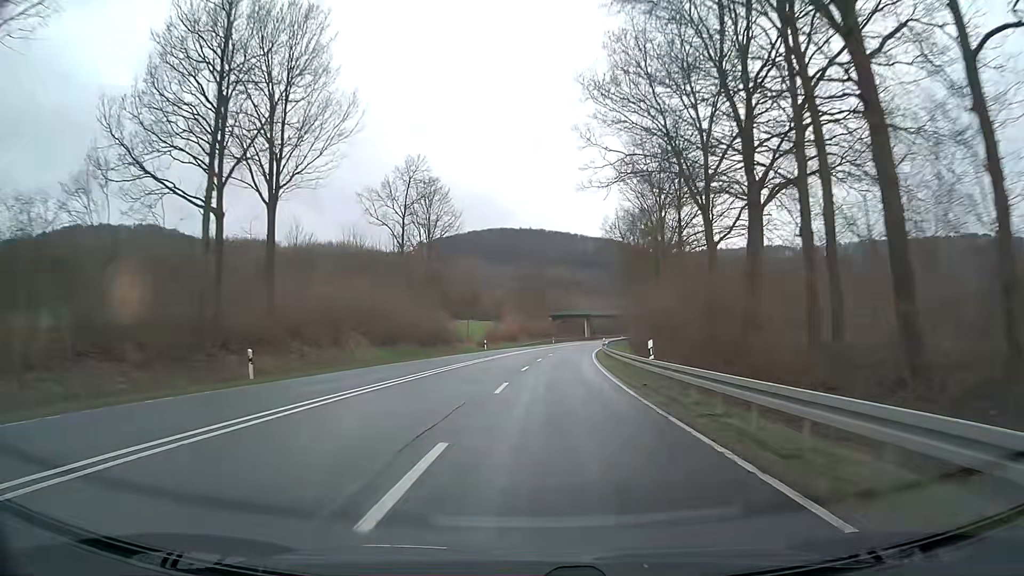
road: primary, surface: asphalt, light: Day
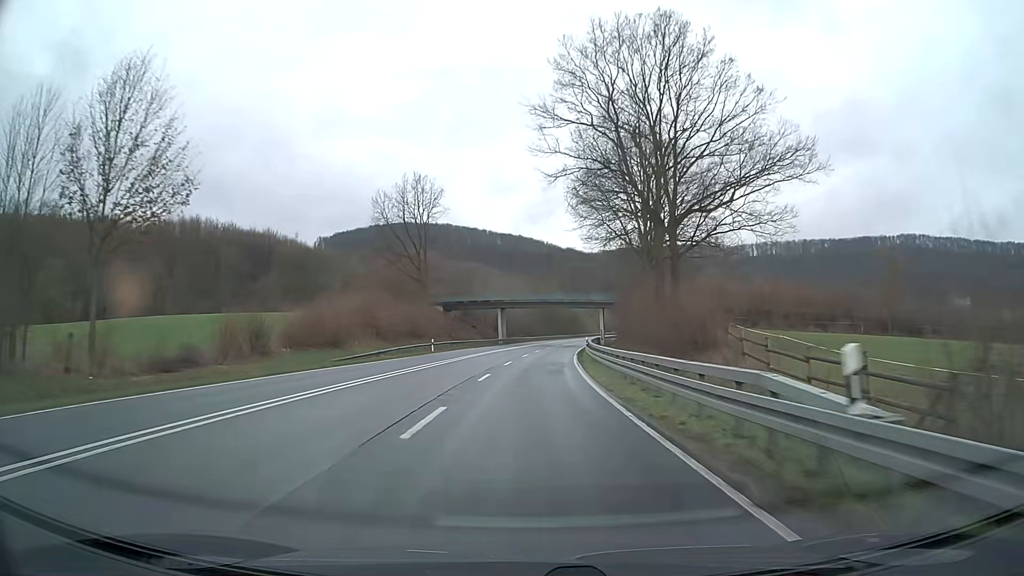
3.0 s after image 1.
(+4.5, +67.1) m; +8°
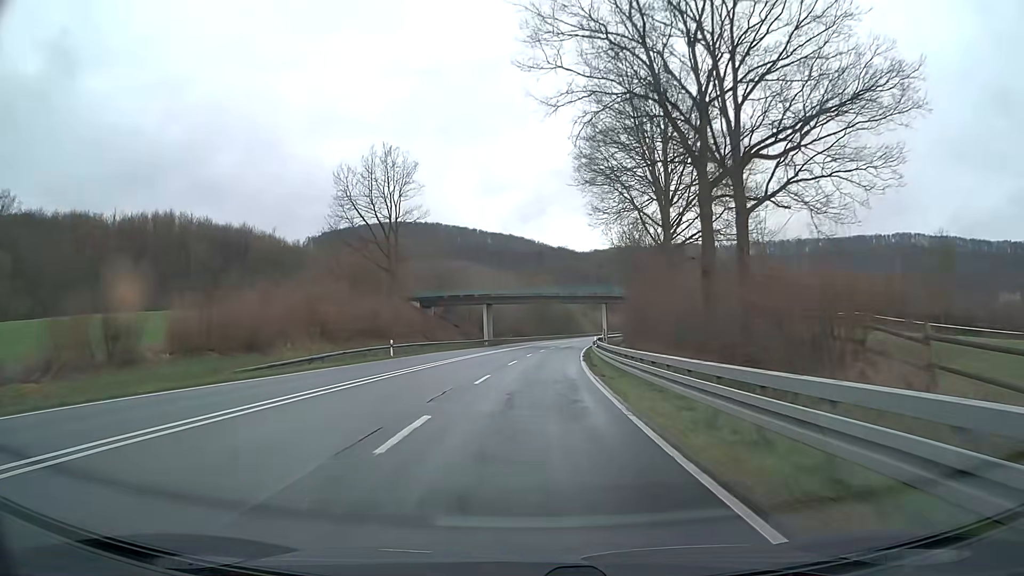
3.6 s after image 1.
(+0.1, +13.4) m; +1°
